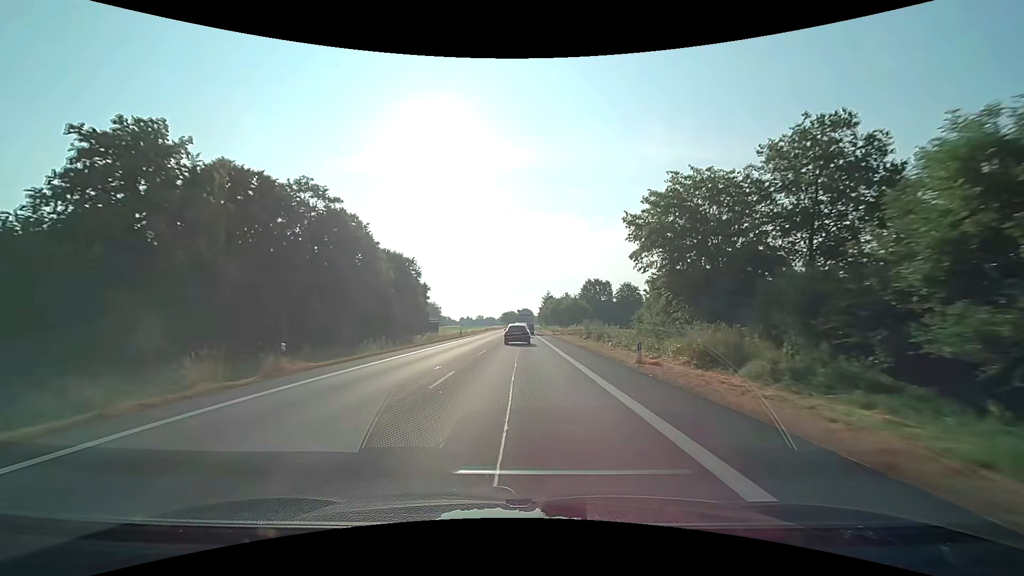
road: primary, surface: asphalt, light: Day
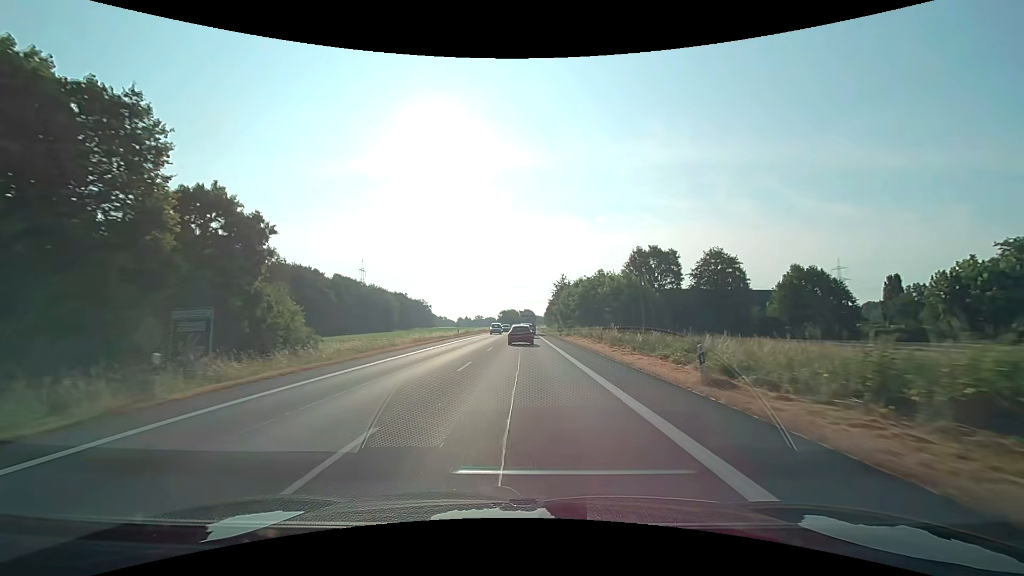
(-0.1, +55.8) m; 0°
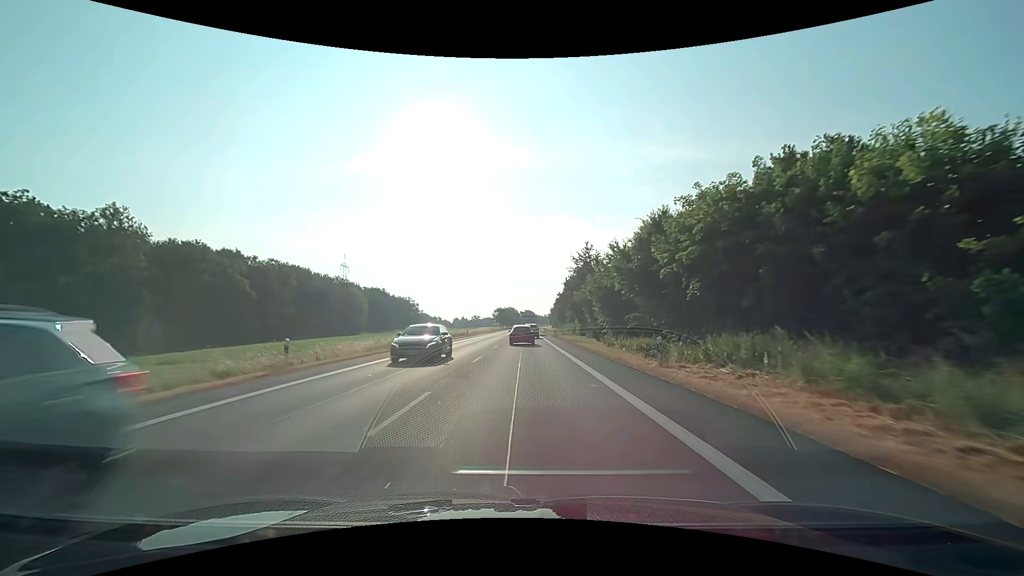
(0.0, +44.5) m; 0°
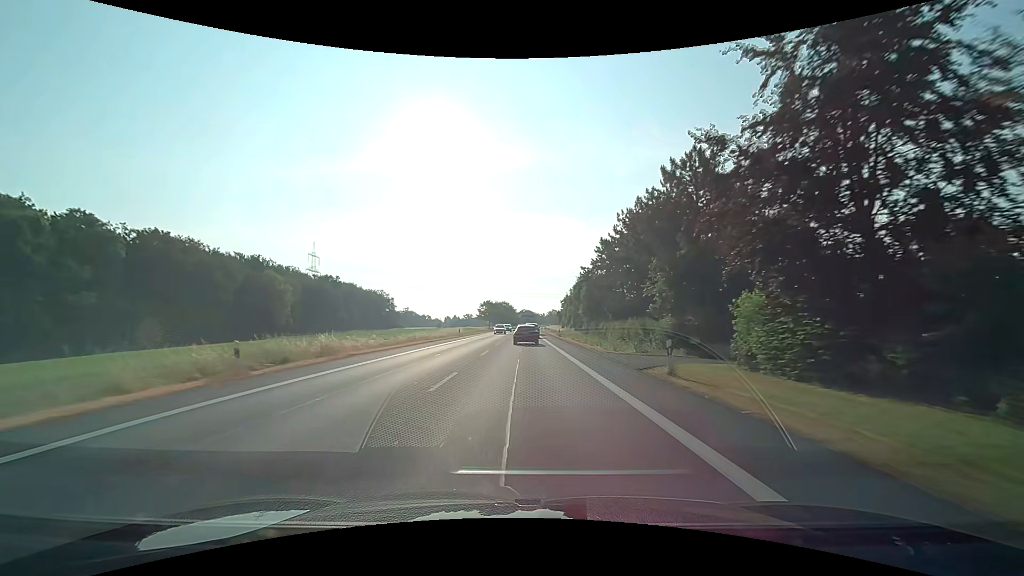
(+0.1, +55.9) m; 0°
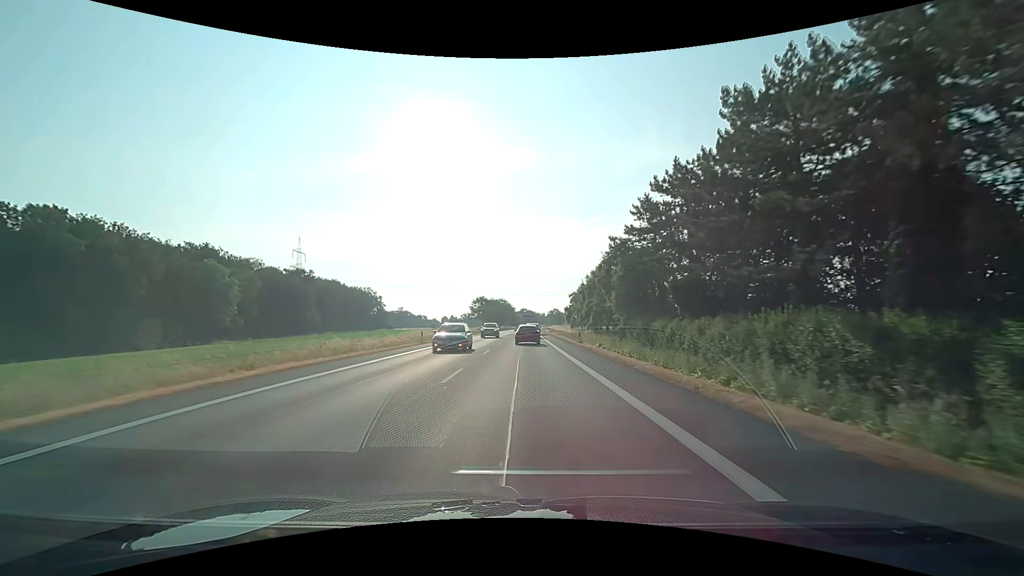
(0.0, +22.5) m; 0°
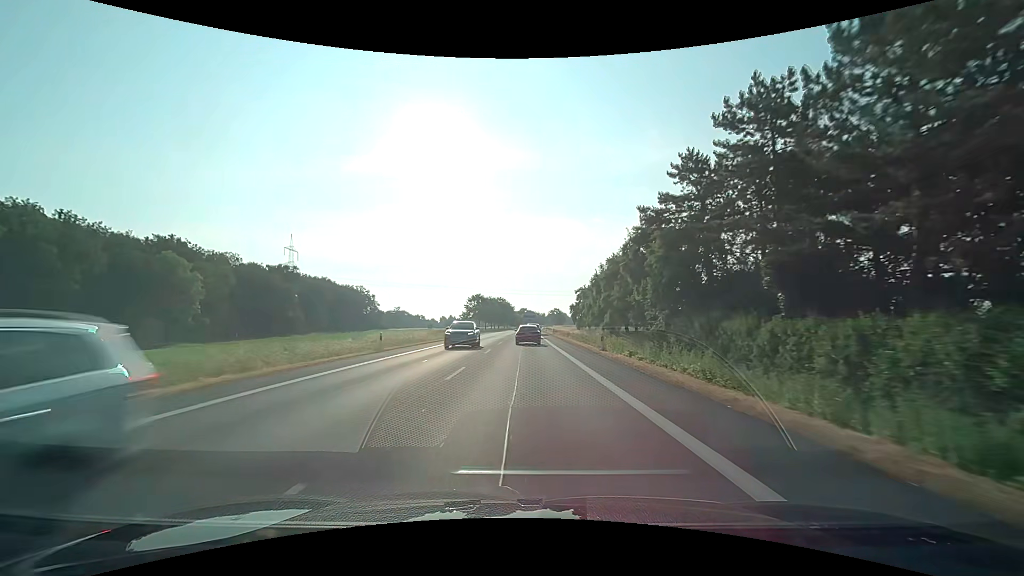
(0.0, +11.3) m; 0°
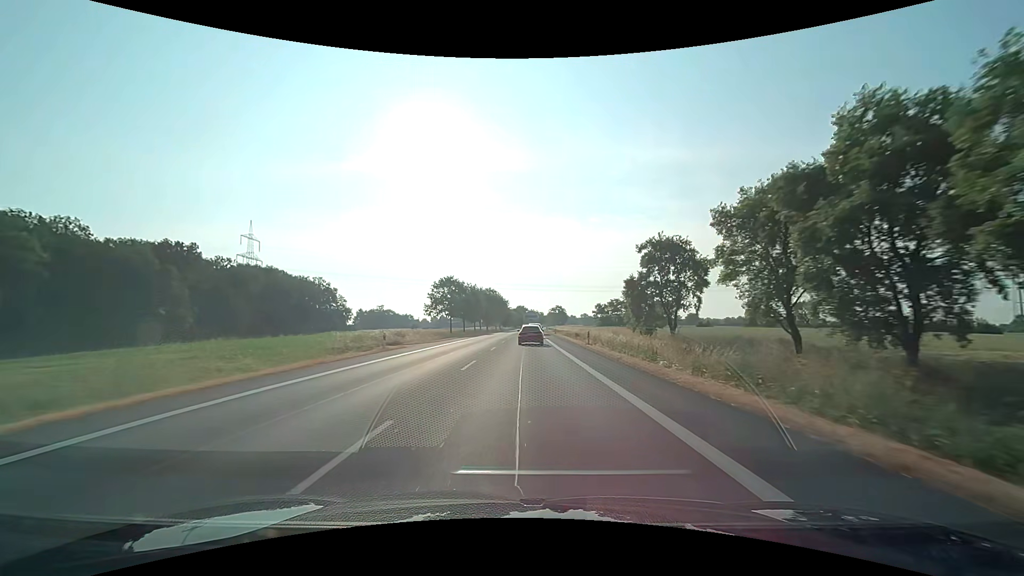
(+0.1, +45.3) m; 0°
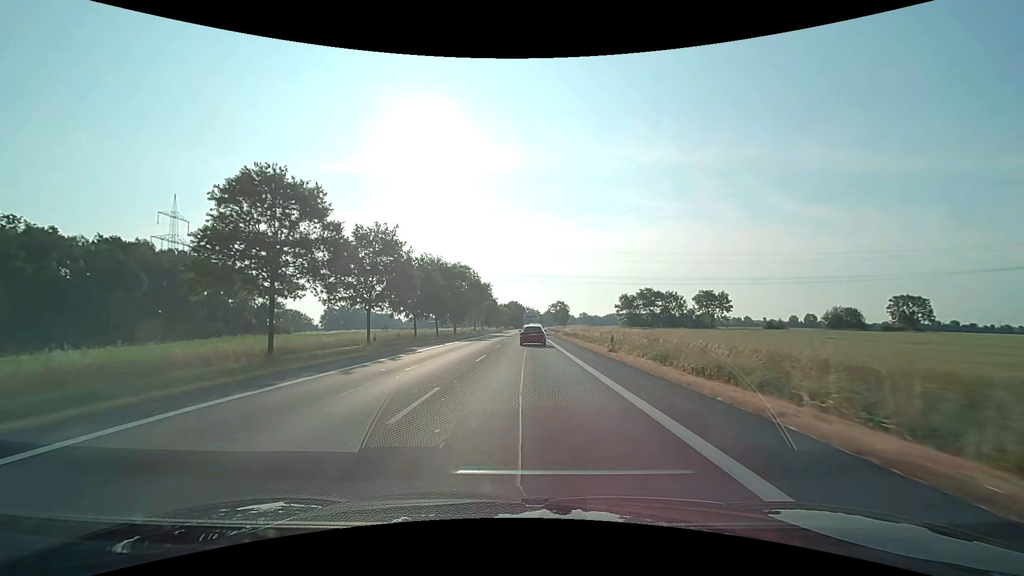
(+0.3, +56.2) m; +1°
(0, +10) (0, +20) (0, +30) (0, +40) (0, +50) (+1, +60) (+1, +70) (+1, +80) (+1, +90) (+2, +100) m
